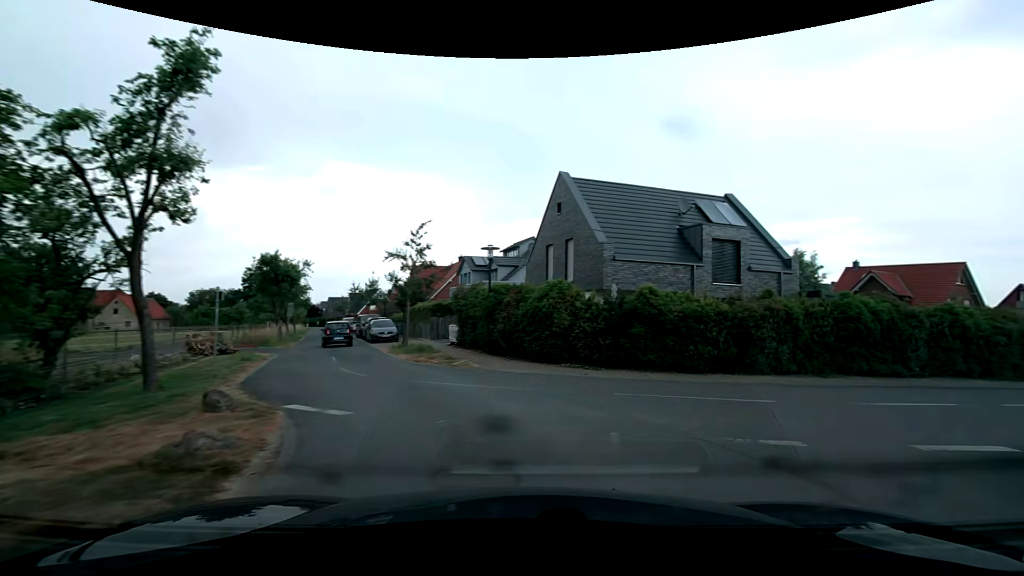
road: residential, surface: asphalt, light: Day
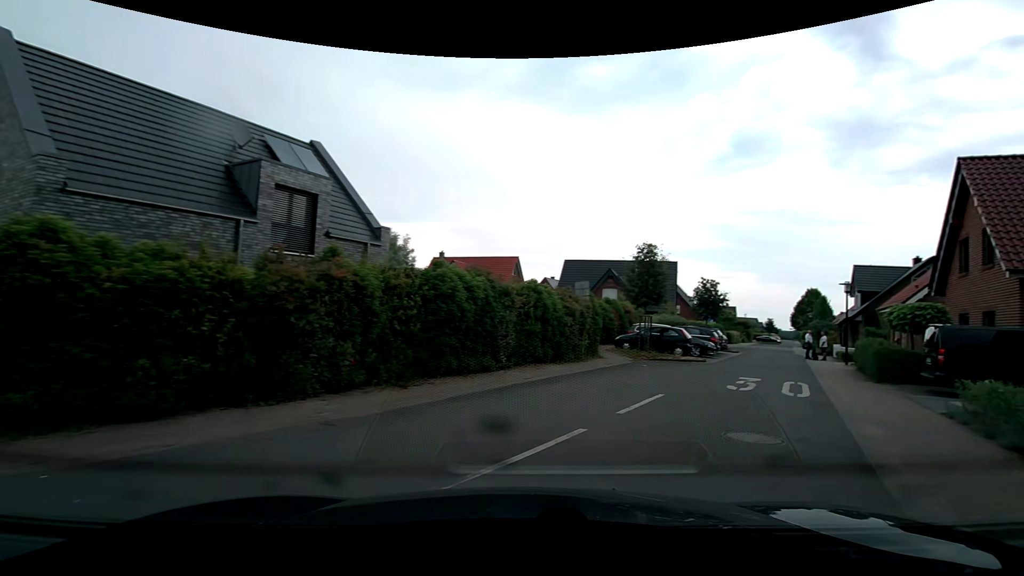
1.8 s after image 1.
(+3.0, +7.7) m; +43°
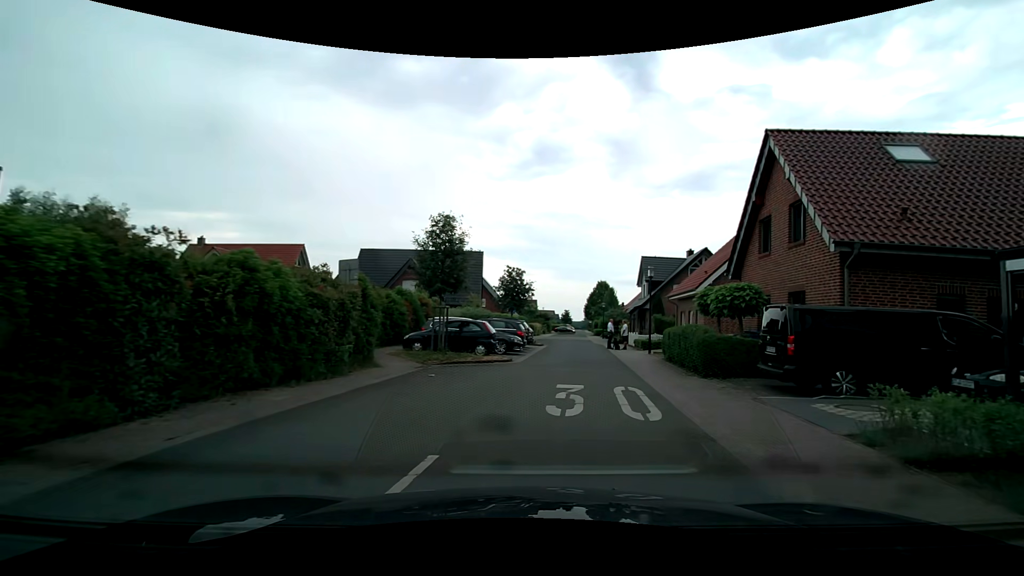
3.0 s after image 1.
(+1.3, +5.8) m; +23°
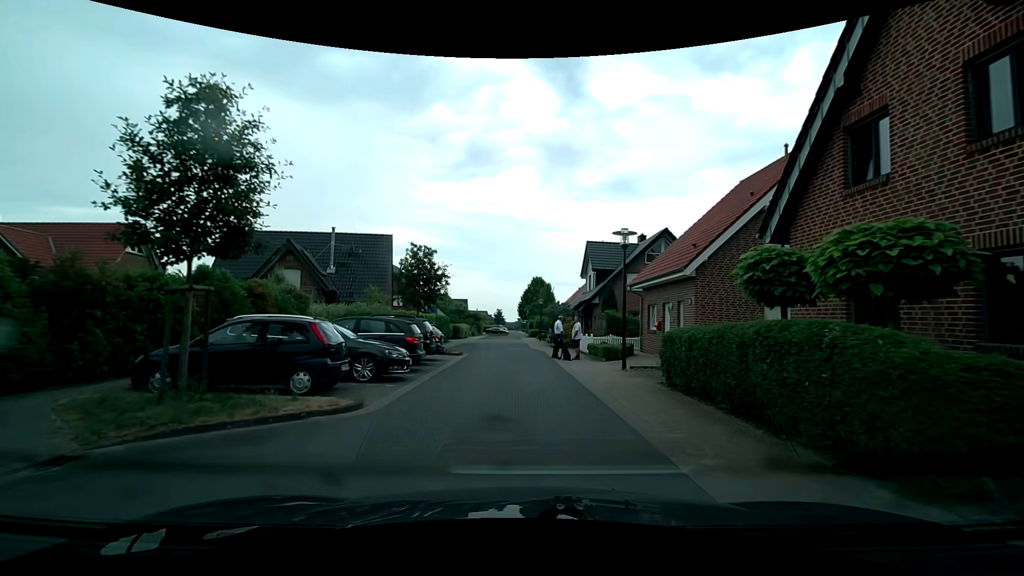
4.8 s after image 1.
(+1.1, +10.1) m; +8°
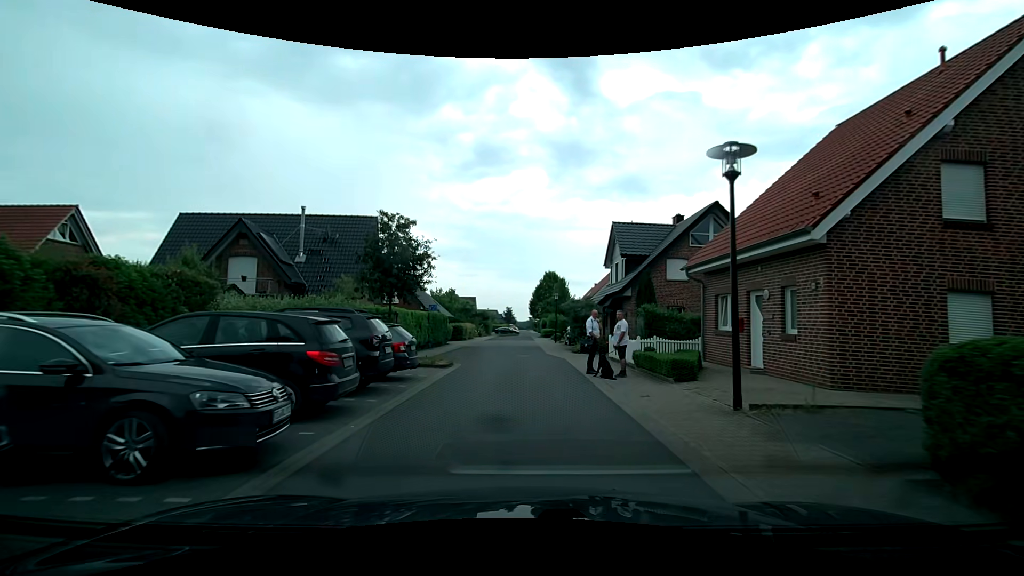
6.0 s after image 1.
(+0.1, +7.3) m; 0°
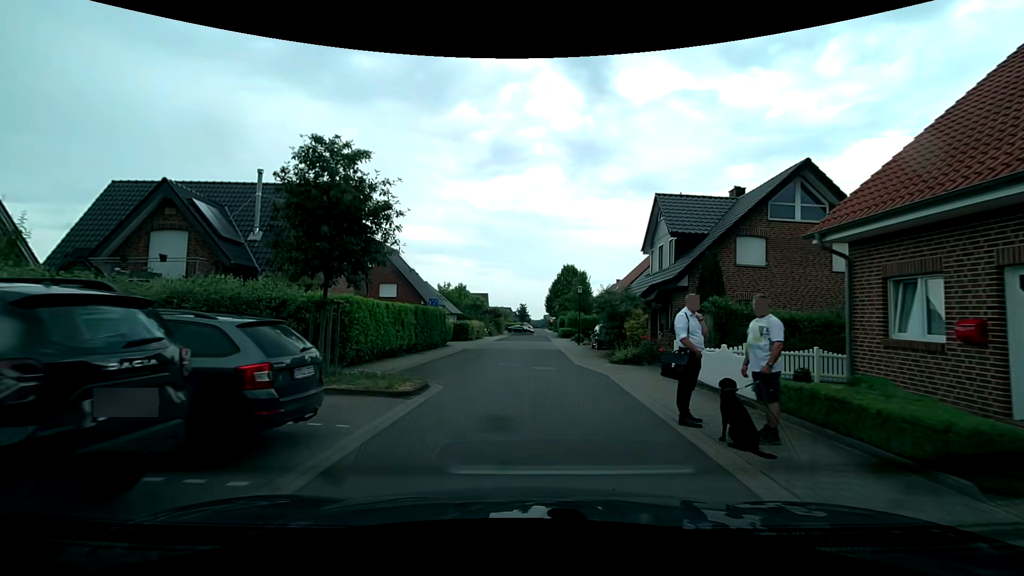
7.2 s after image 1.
(-0.1, +7.3) m; -2°
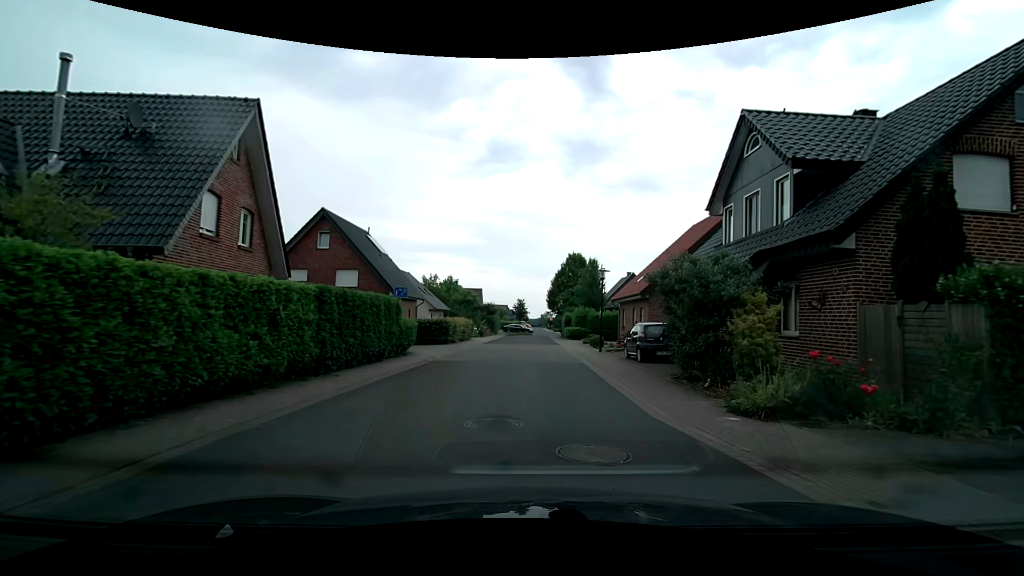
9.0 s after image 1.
(0.0, +10.7) m; +1°
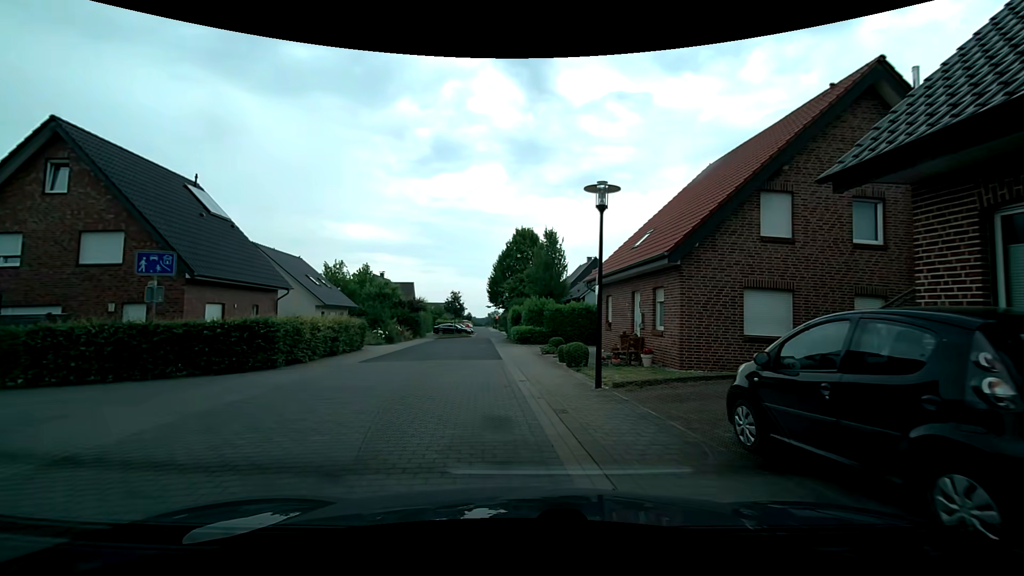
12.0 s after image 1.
(+1.0, +15.6) m; +5°
